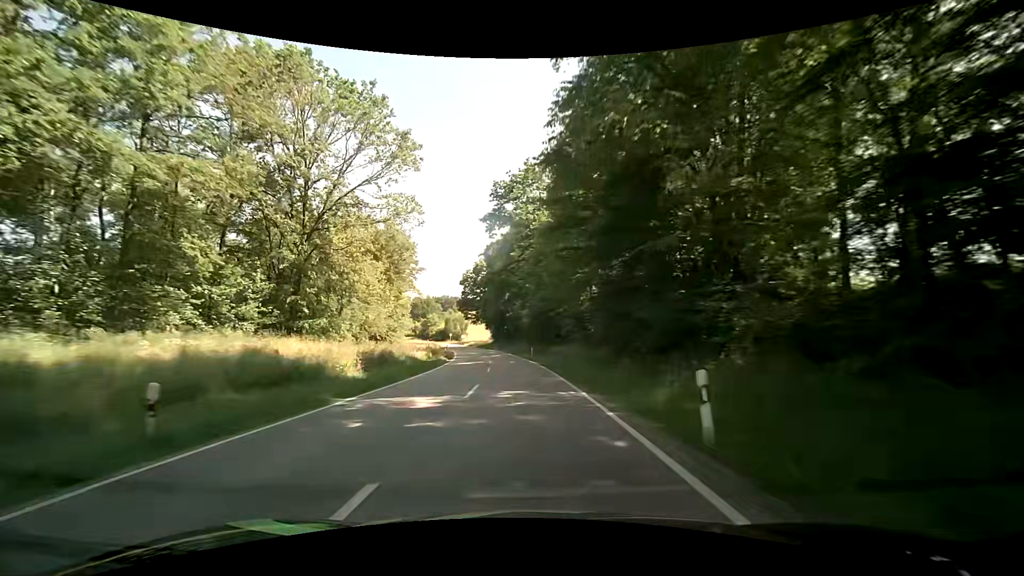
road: secondary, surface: asphalt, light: Day
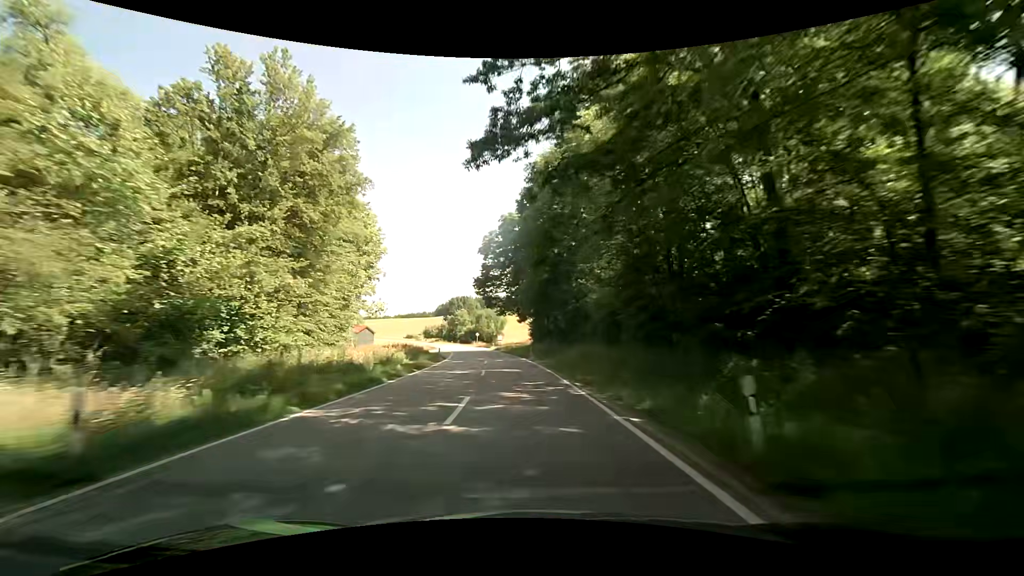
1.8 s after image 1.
(-2.0, +40.6) m; -5°
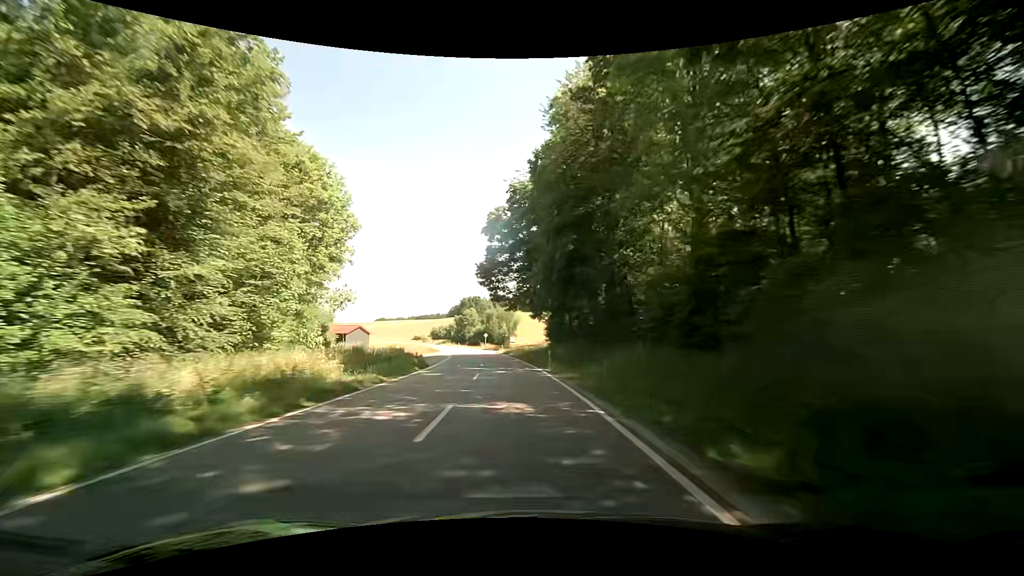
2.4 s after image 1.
(-0.3, +13.5) m; -3°
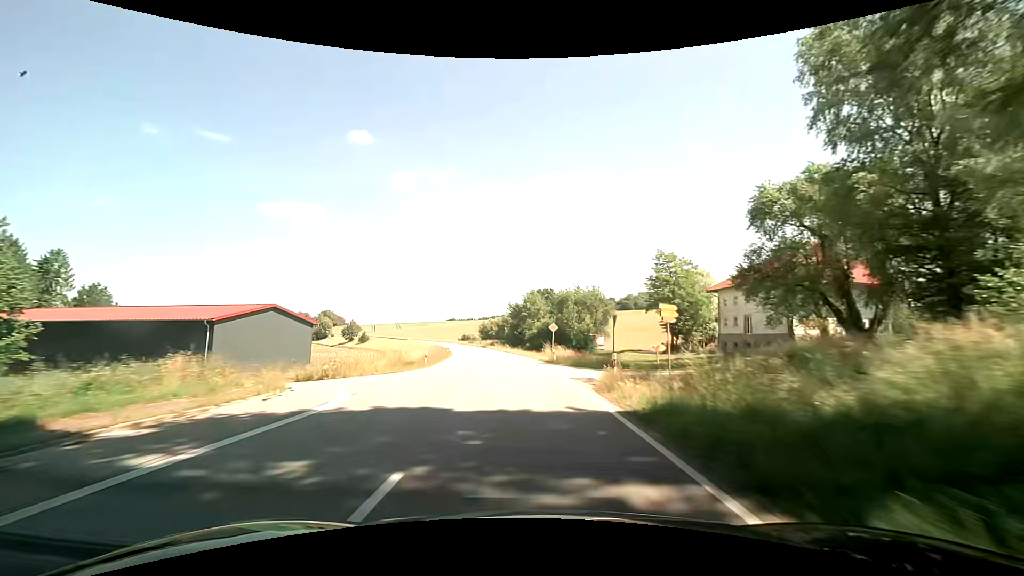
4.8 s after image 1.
(-3.6, +53.7) m; -8°
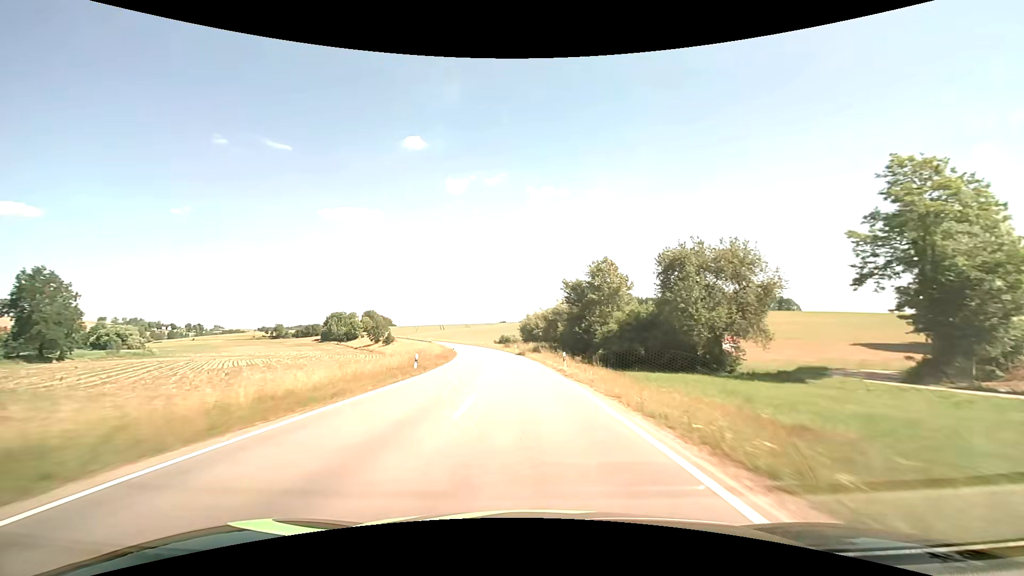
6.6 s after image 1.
(-1.9, +40.1) m; -6°
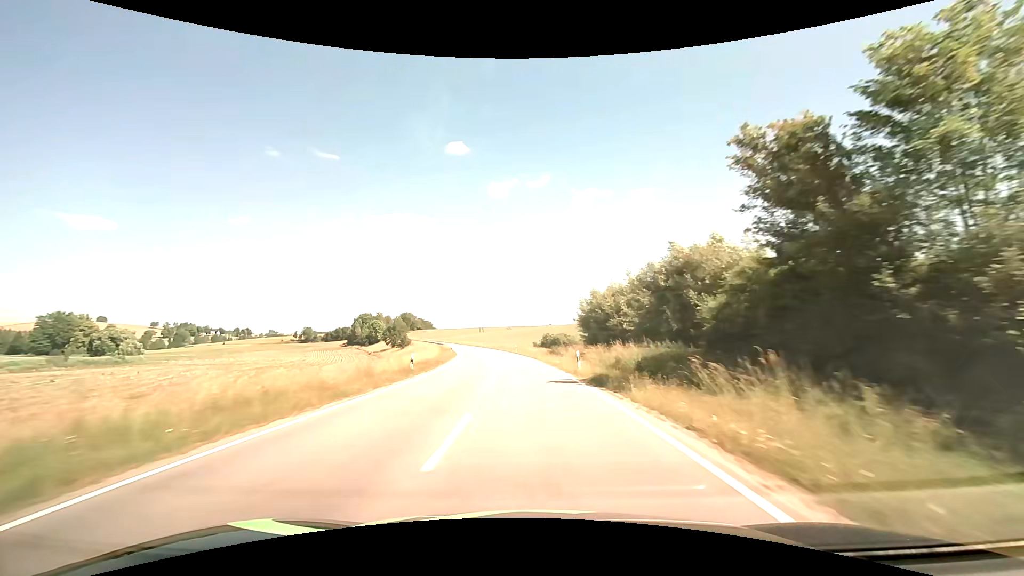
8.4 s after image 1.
(-2.0, +39.9) m; -5°
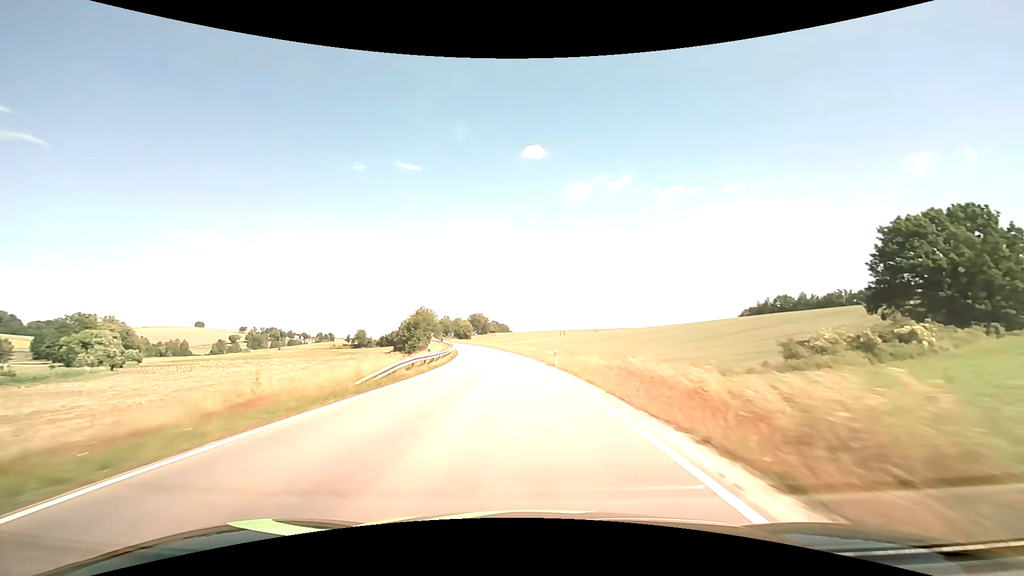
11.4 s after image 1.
(-5.0, +66.0) m; -9°
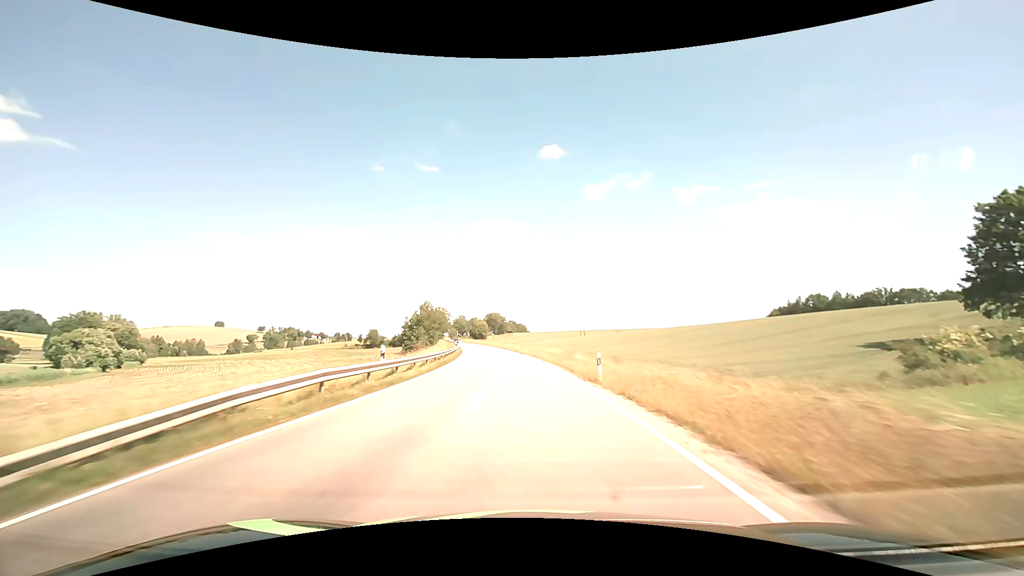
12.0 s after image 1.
(-0.3, +13.2) m; -2°
(0, +10) (0, +20) (-1, +30) (-1, +40) (-2, +50) (-3, +60) (-5, +70) (-6, +80) (-8, +90) (-9, +99) m
